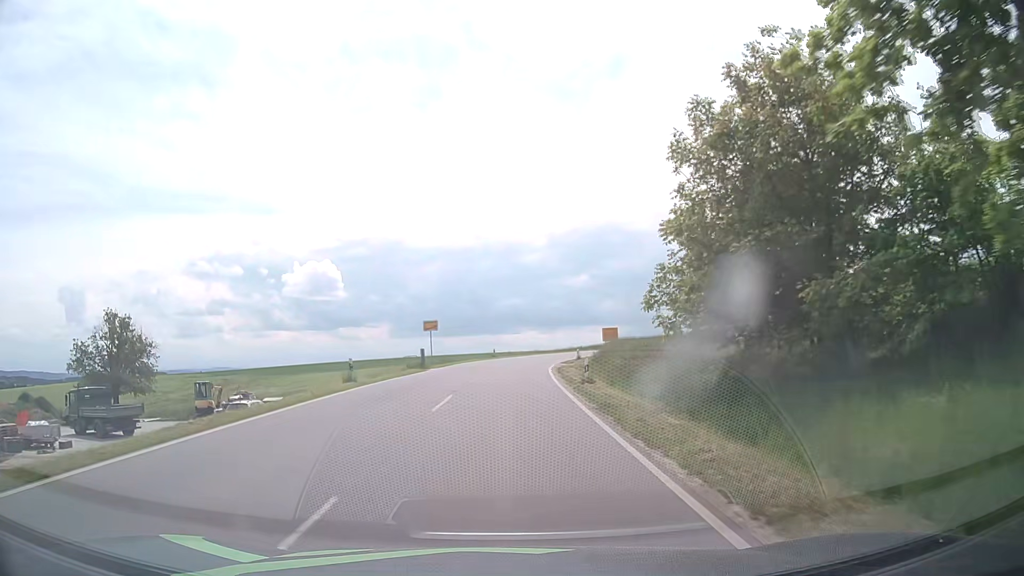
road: tertiary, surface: asphalt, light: Day
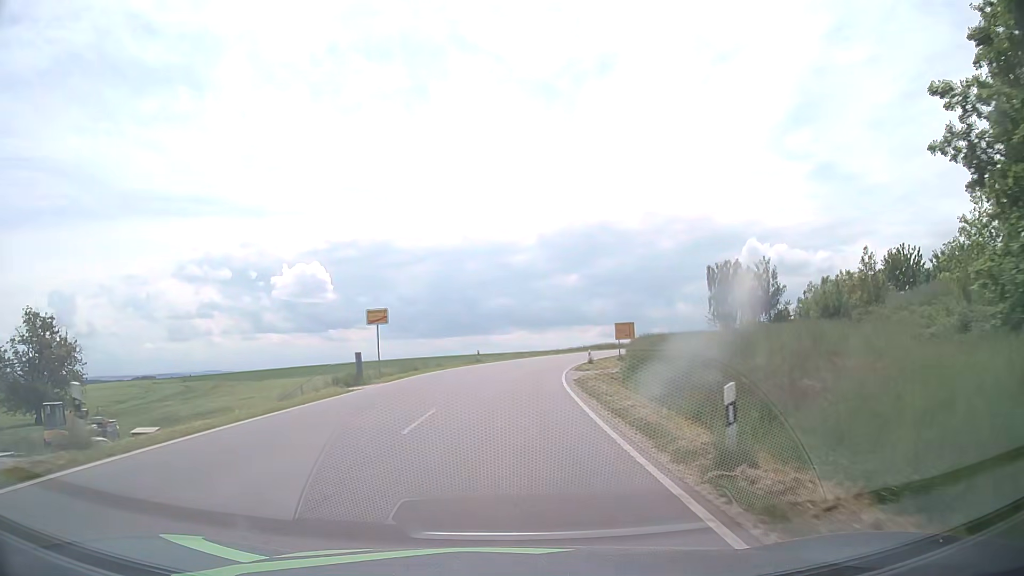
(+0.1, +15.4) m; +1°
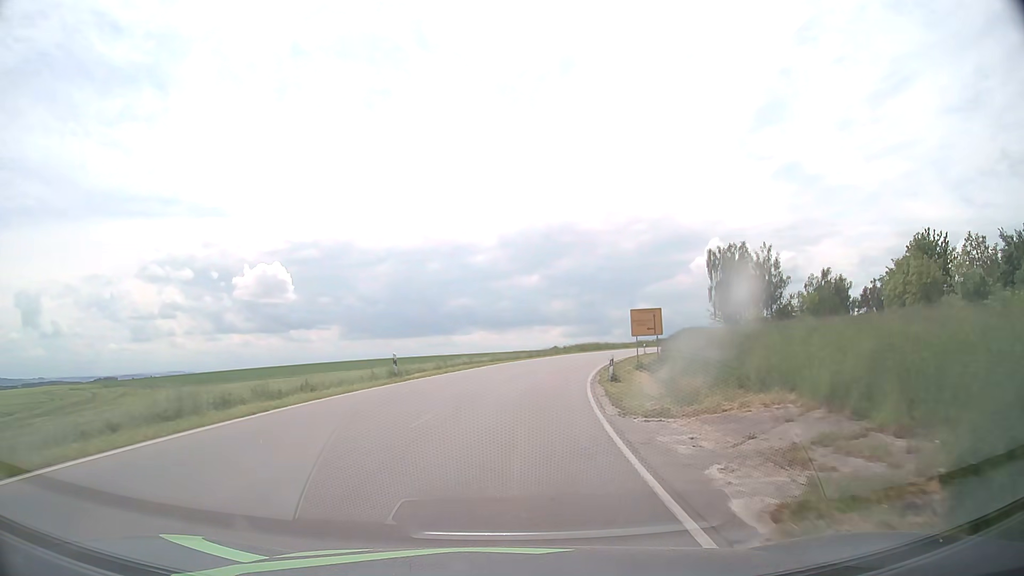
(+0.5, +23.3) m; +3°
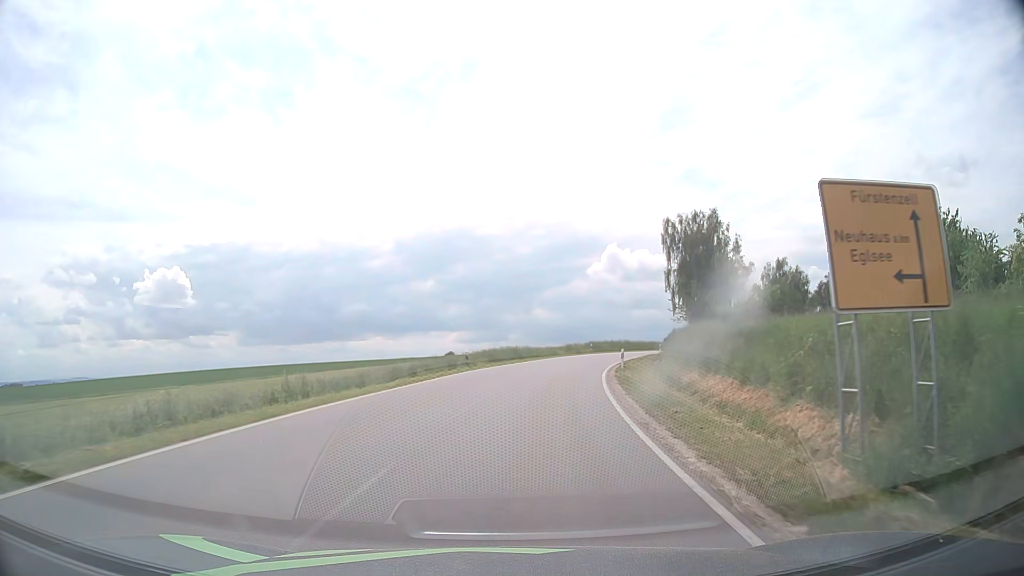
(+2.1, +30.9) m; +9°
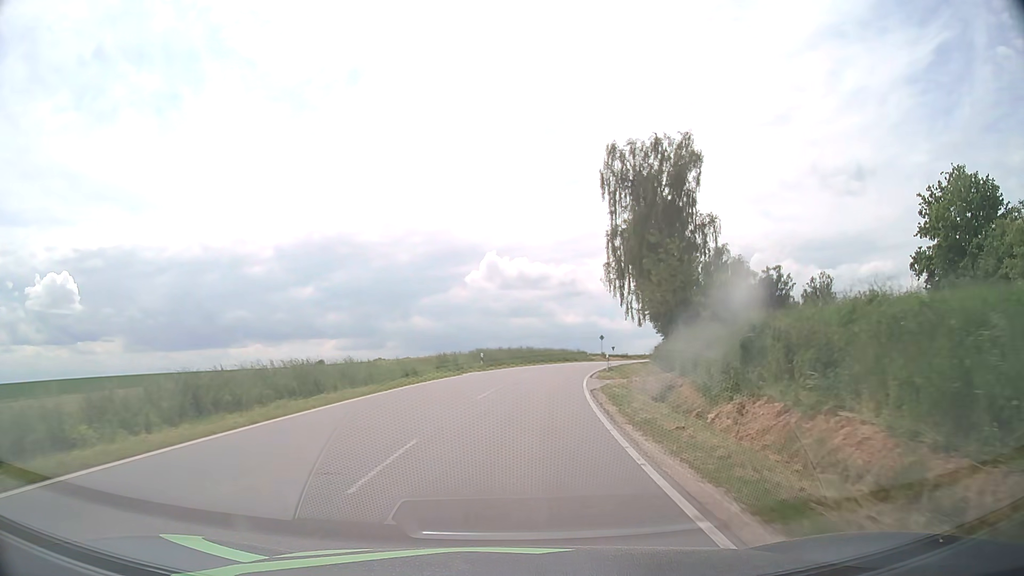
(+3.1, +32.5) m; +10°
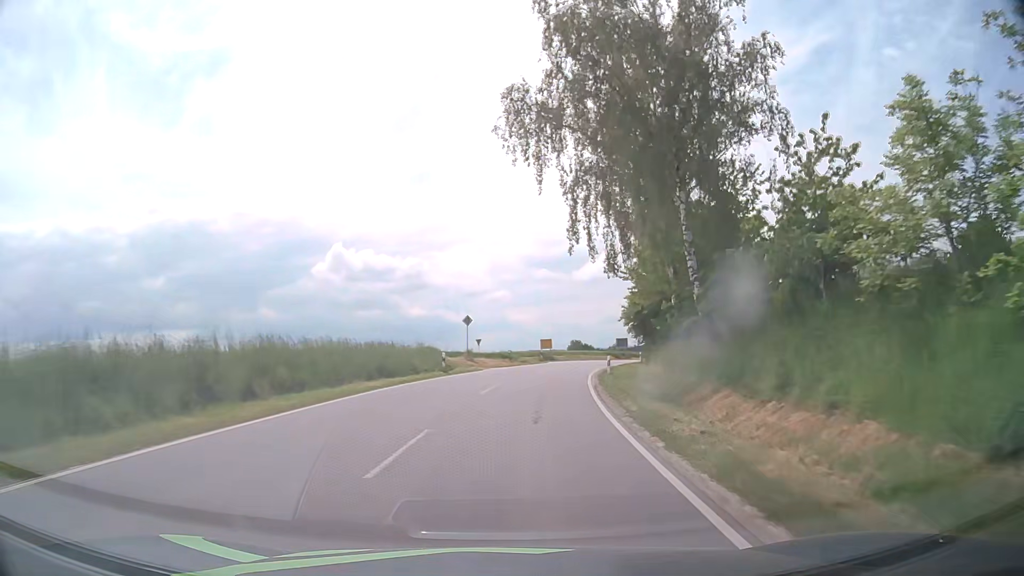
(+4.8, +46.8) m; +13°
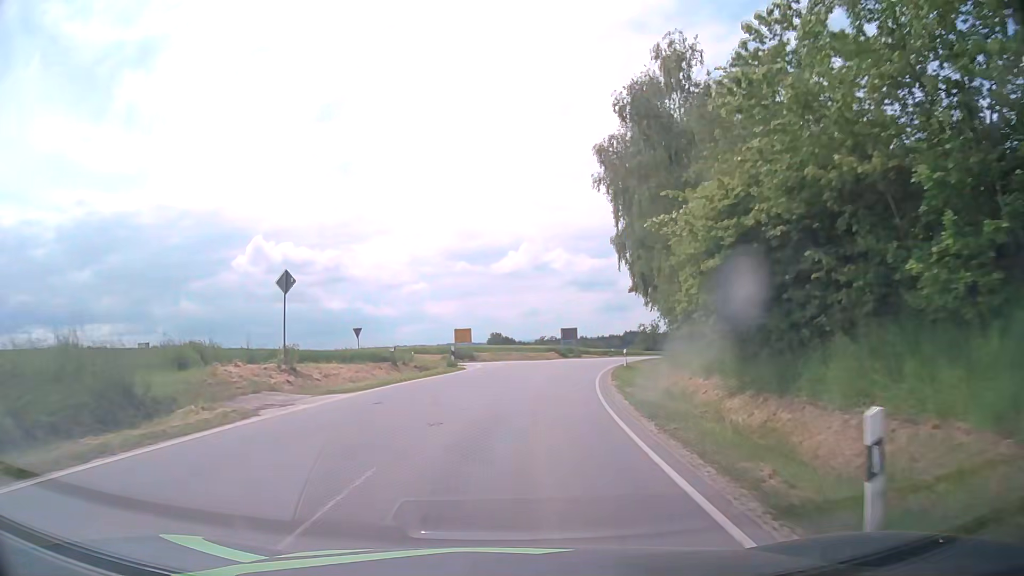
(+1.8, +26.8) m; +7°
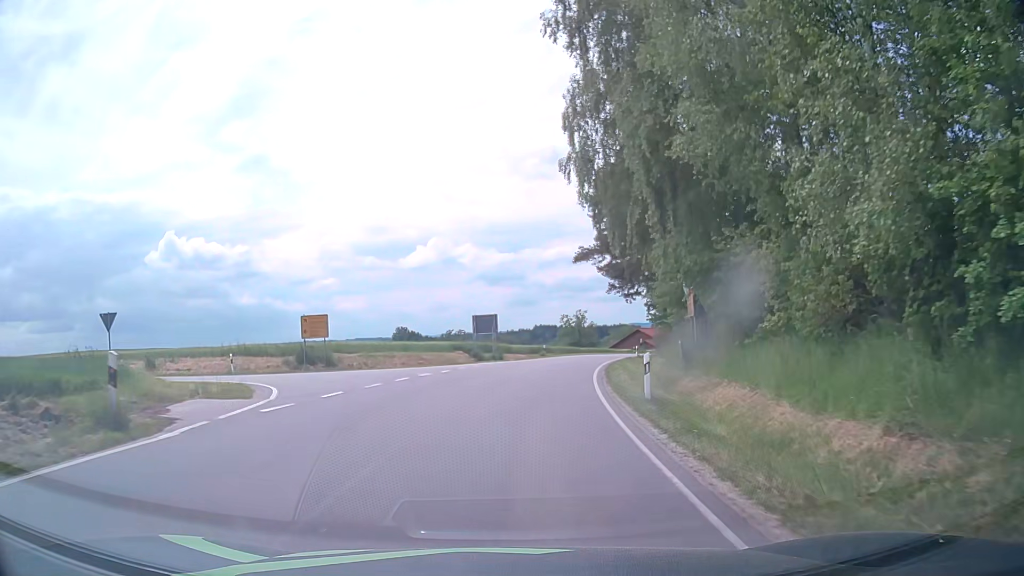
(+1.5, +22.5) m; +8°
(0, +10) (0, +20) (-6, +28) (-15, +31) (-25, +33) (-34, +37) (-43, +41) (-52, +46) (-61, +51) (-69, +57) m
